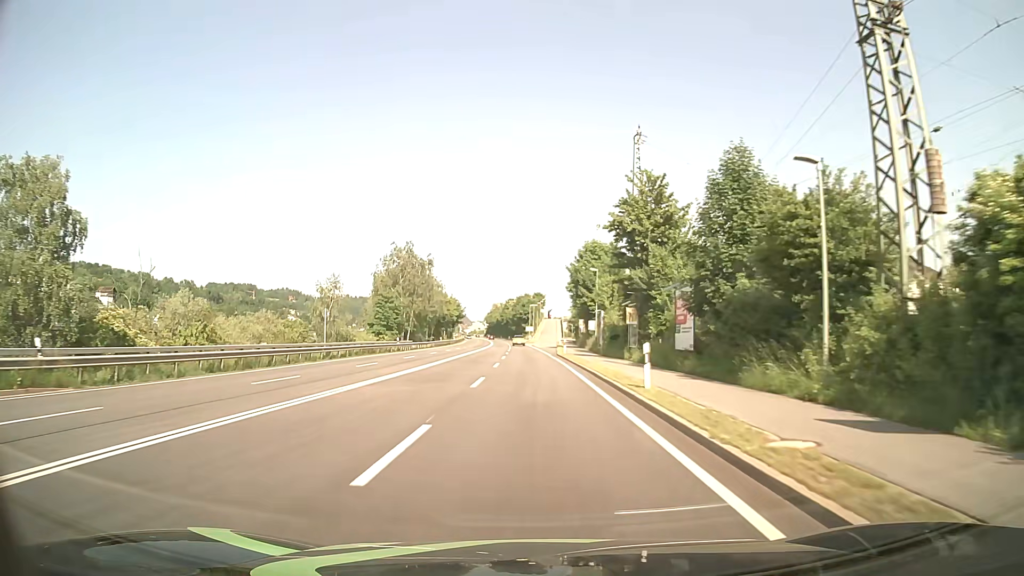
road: primary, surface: asphalt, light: Day
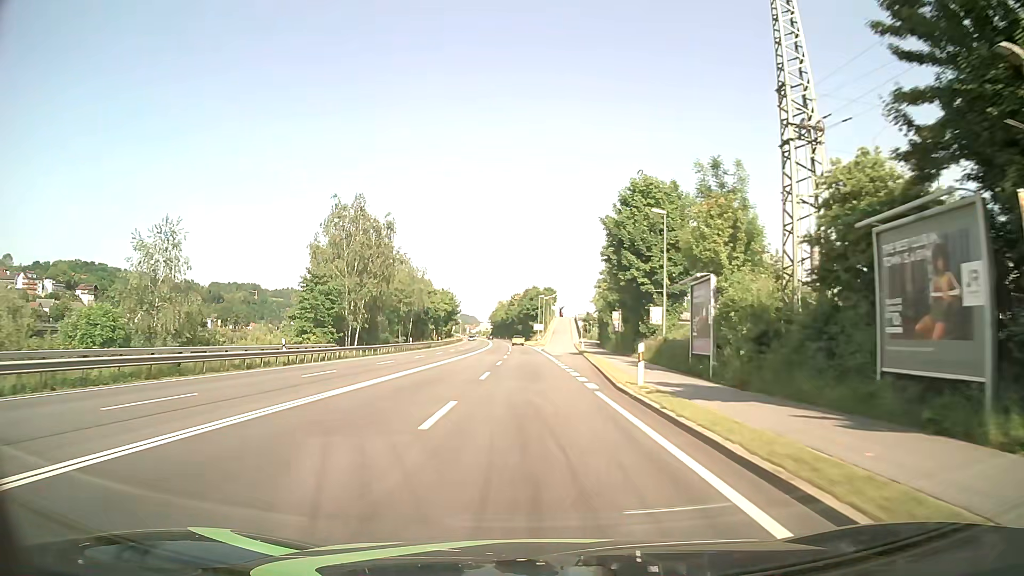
(-0.2, +32.3) m; -1°
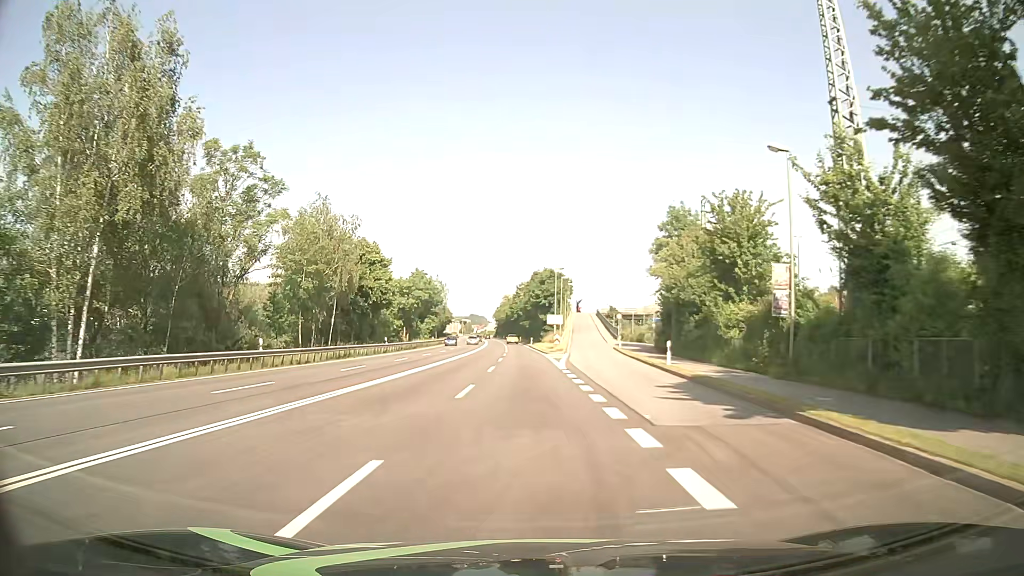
(-0.3, +43.0) m; -1°
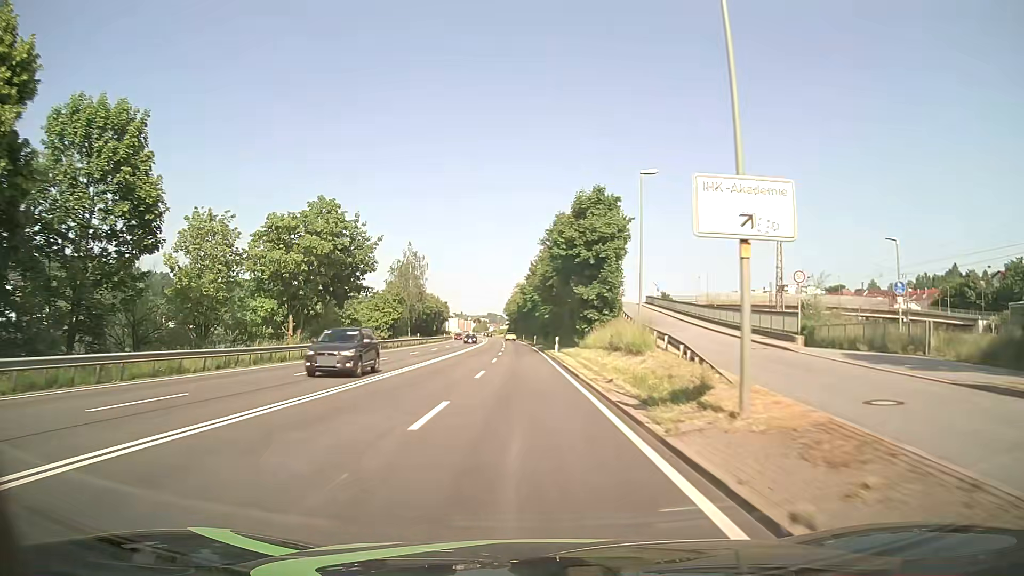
(-0.5, +53.8) m; -1°
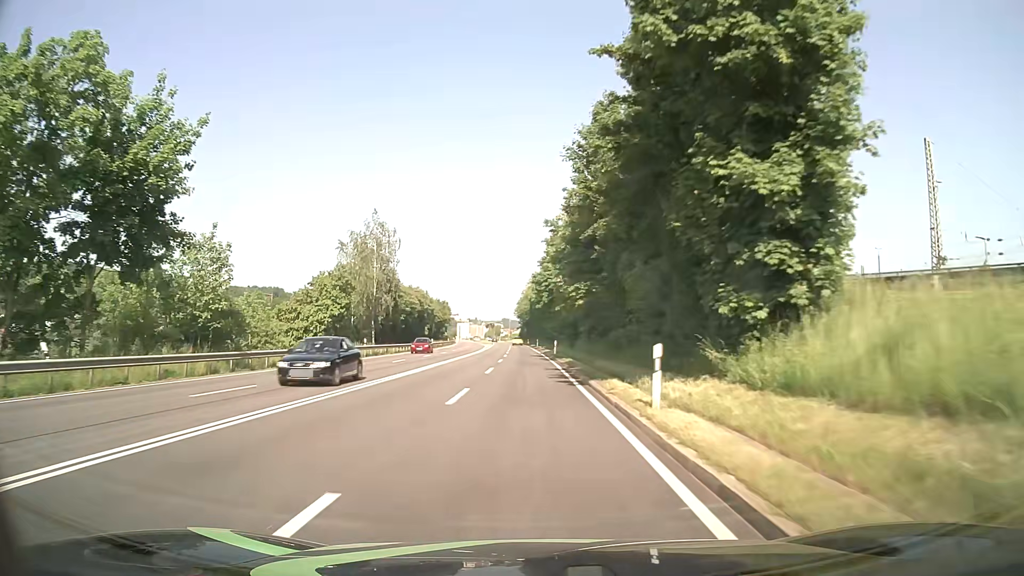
(-0.4, +32.2) m; -1°
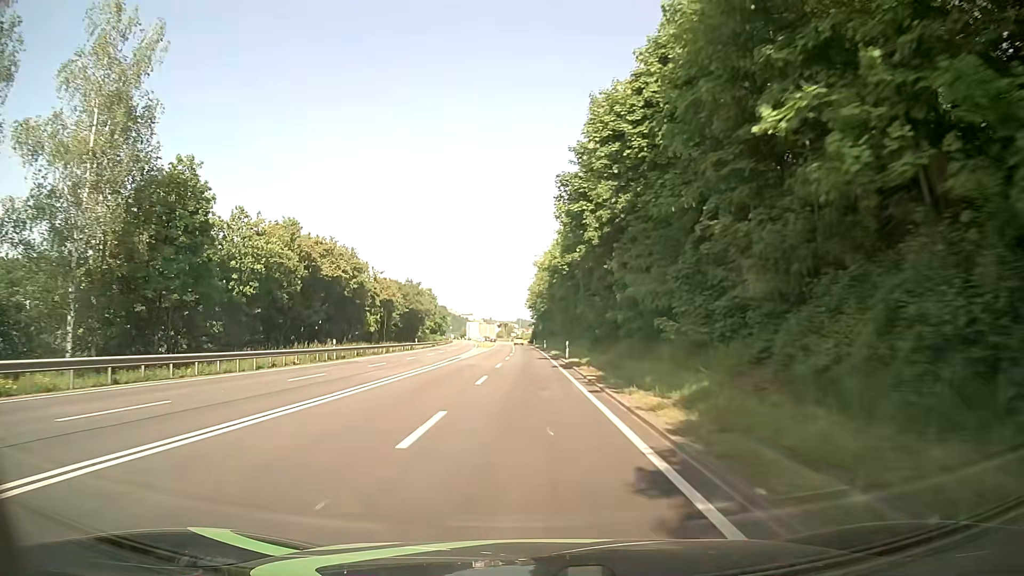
(-0.8, +53.6) m; -2°
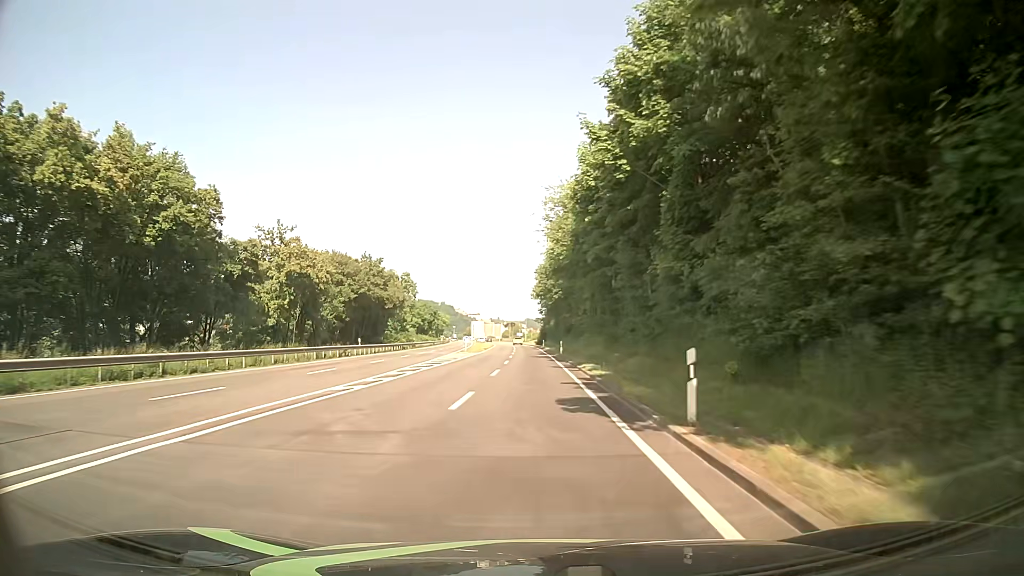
(+0.1, +32.2) m; -1°
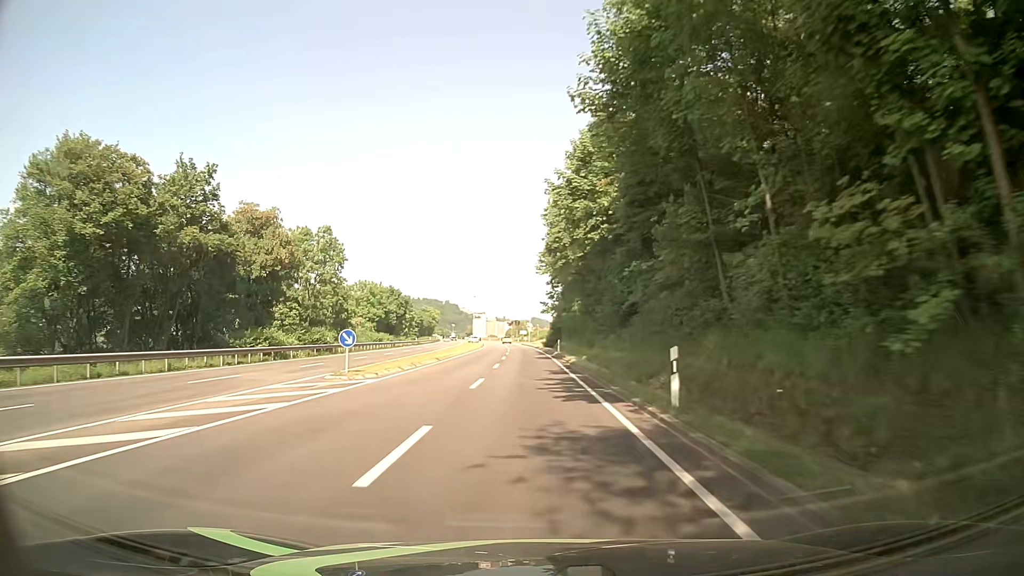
(0.0, +42.9) m; 0°
(0, +10) (0, +20) (0, +30) (-1, +40) (-1, +50) (-1, +60) (-2, +70) (-2, +80) (-2, +90) (-3, +100) m
